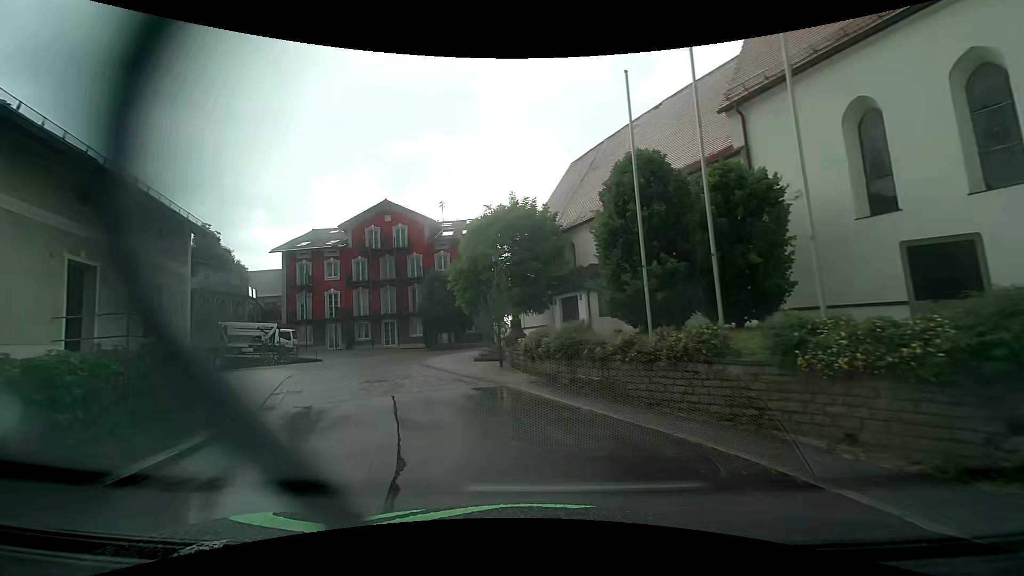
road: residential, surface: asphalt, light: Day
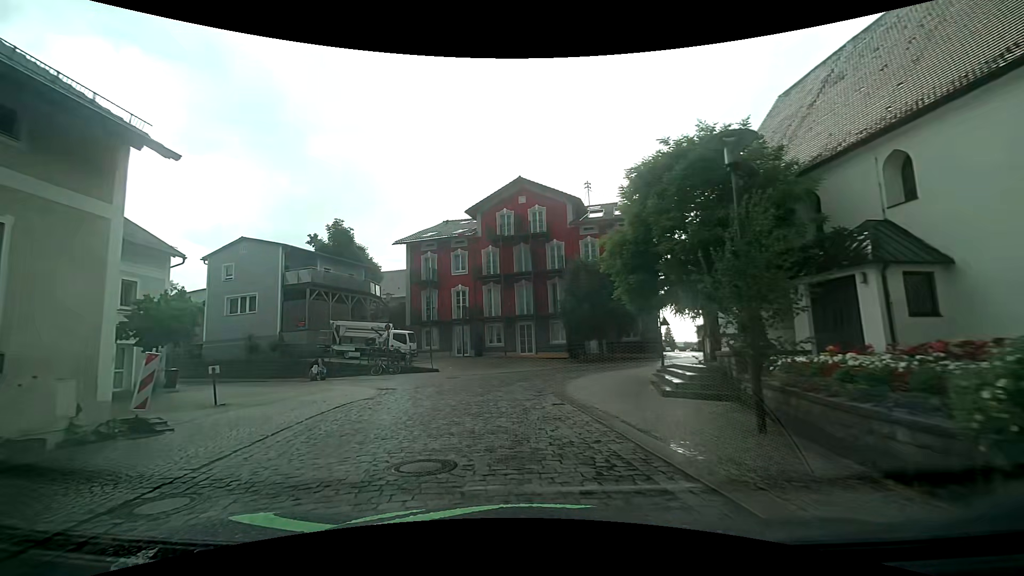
(-1.5, +10.3) m; -16°
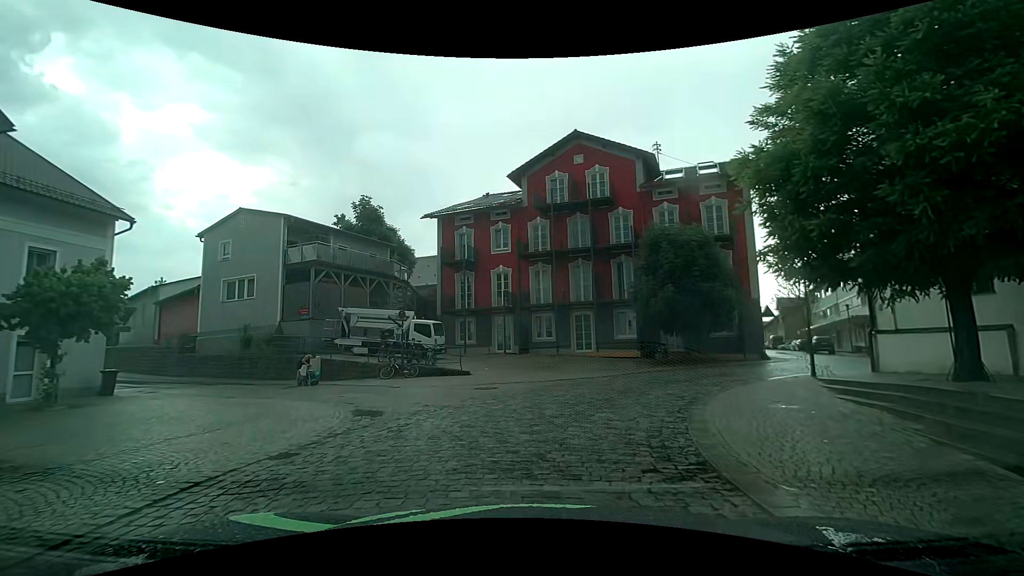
(-0.6, +7.9) m; -6°
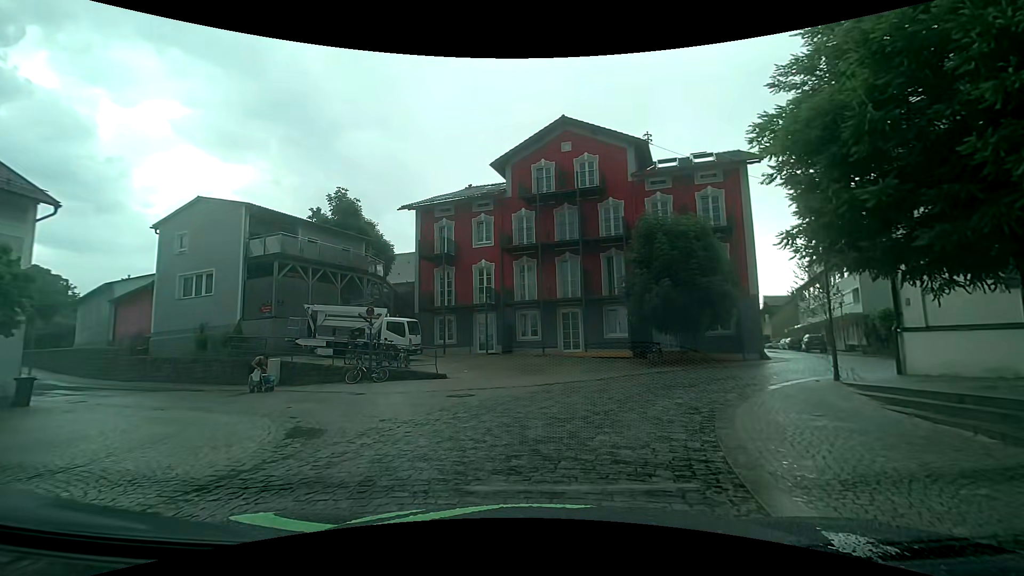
(0.0, +2.2) m; +3°
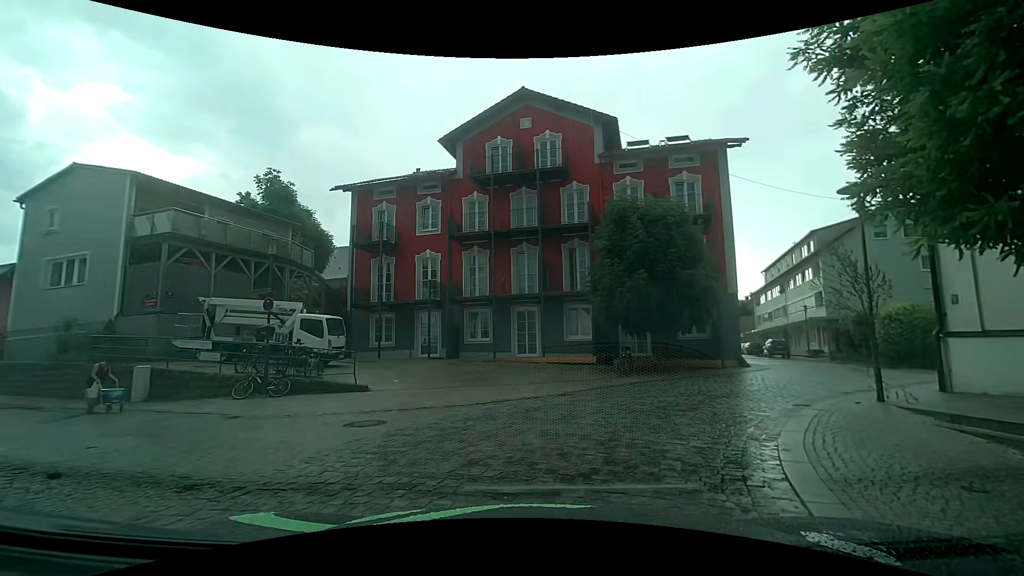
(+0.1, +4.0) m; +5°
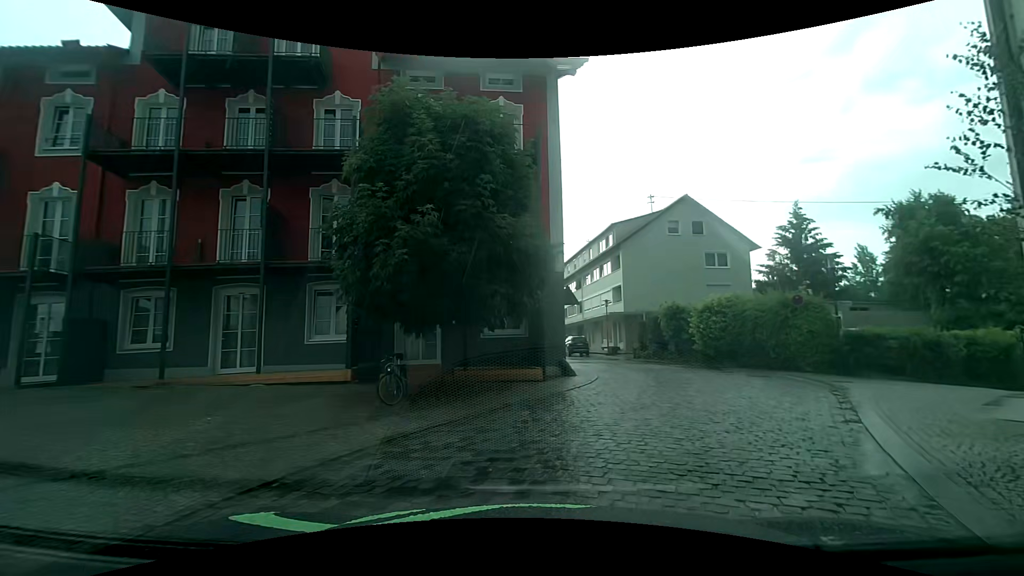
(+1.4, +9.1) m; +22°
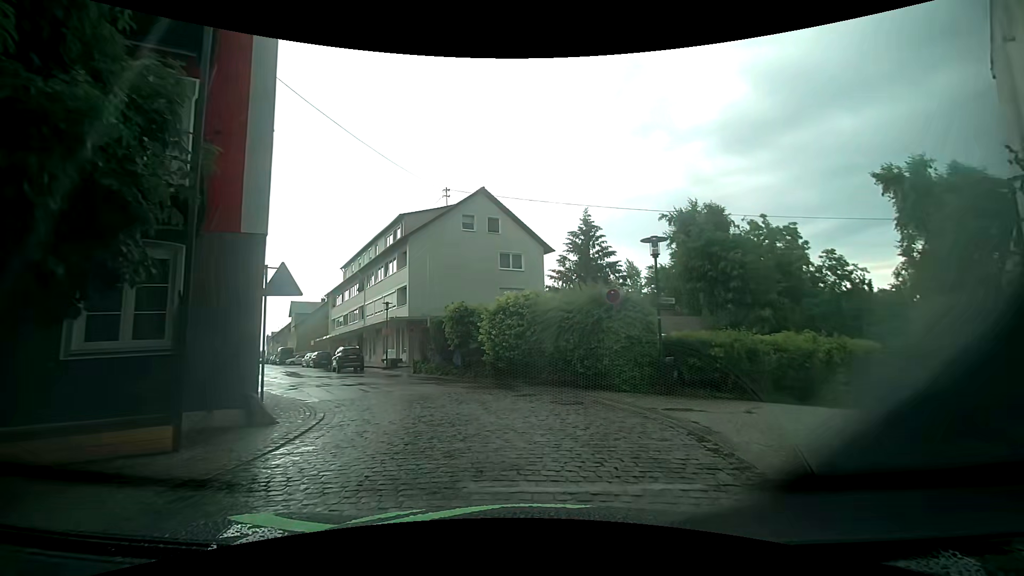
(+1.4, +6.9) m; +22°
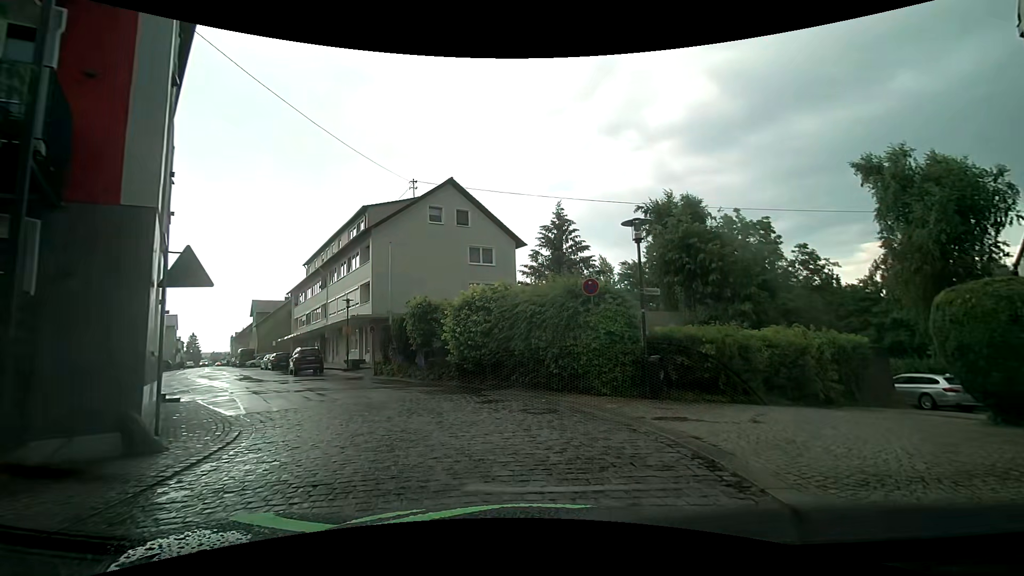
(+0.1, +1.8) m; +3°
